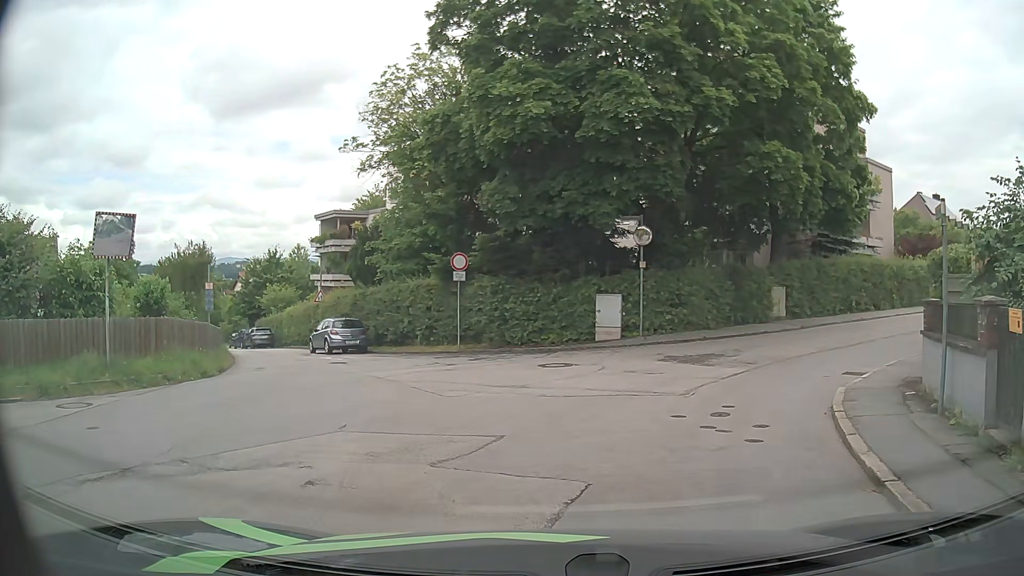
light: Day
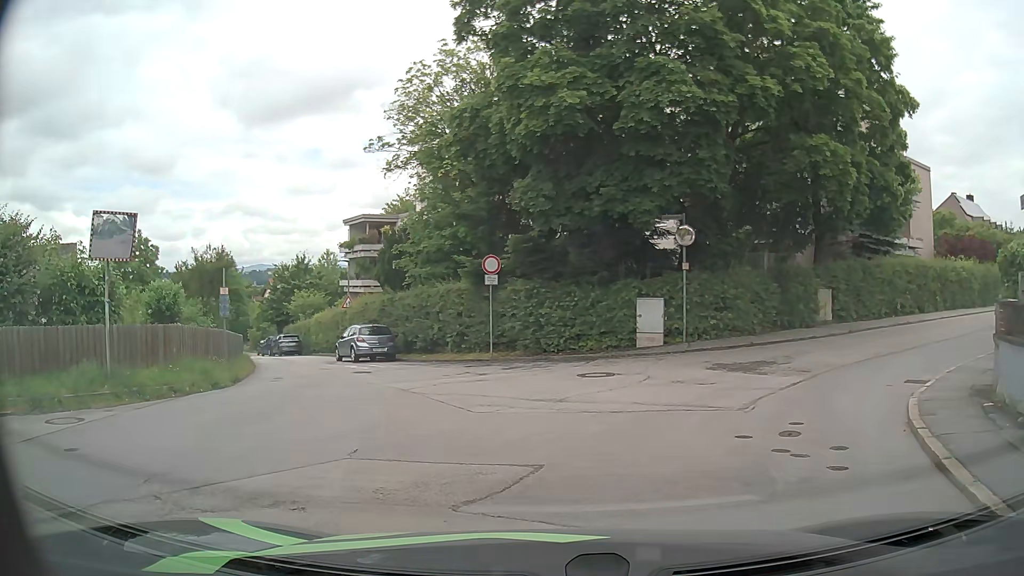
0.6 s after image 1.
(0.0, +1.2) m; -2°
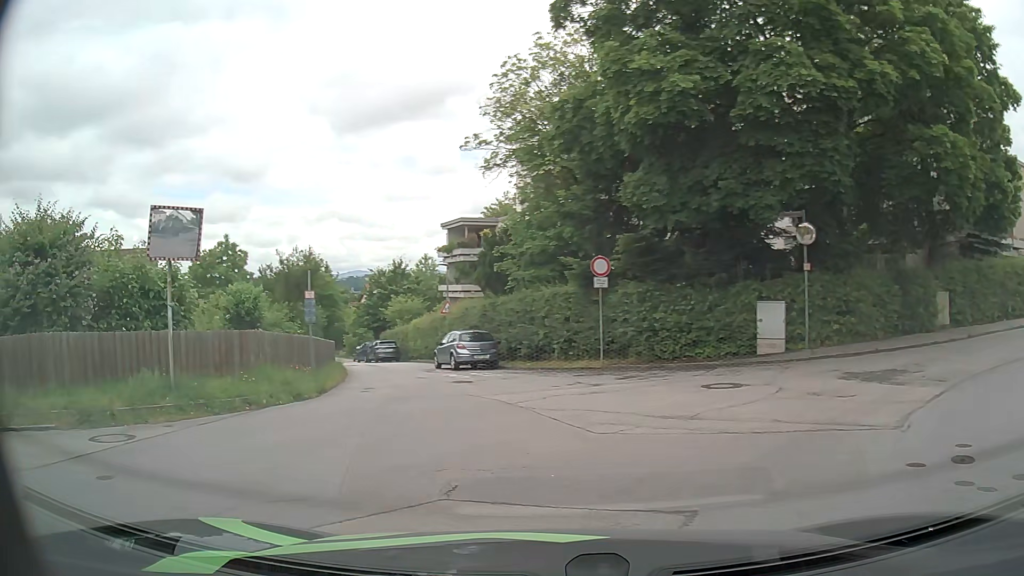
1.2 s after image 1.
(-0.1, +1.4) m; -11°
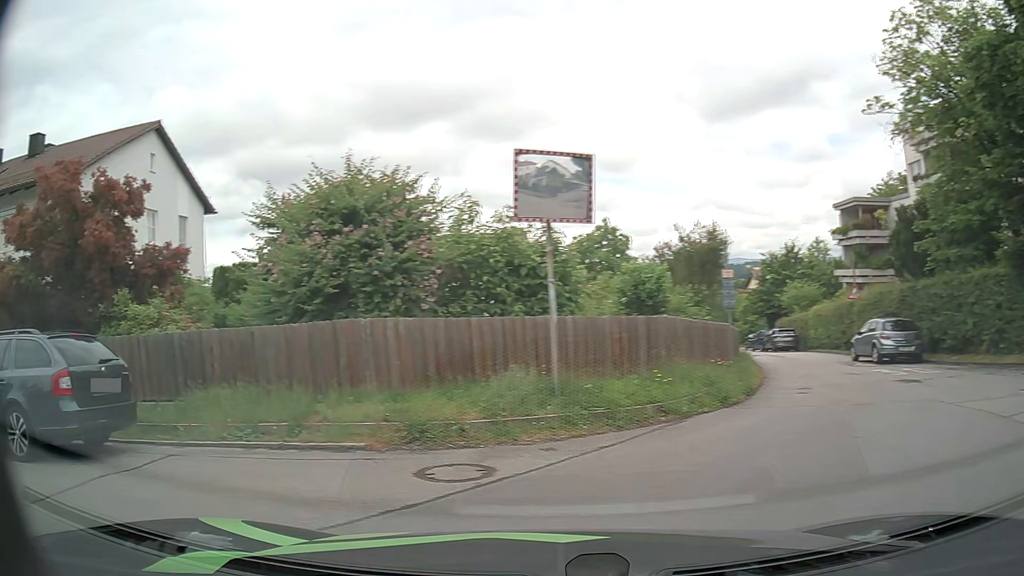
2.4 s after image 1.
(-0.8, +3.1) m; -33°
